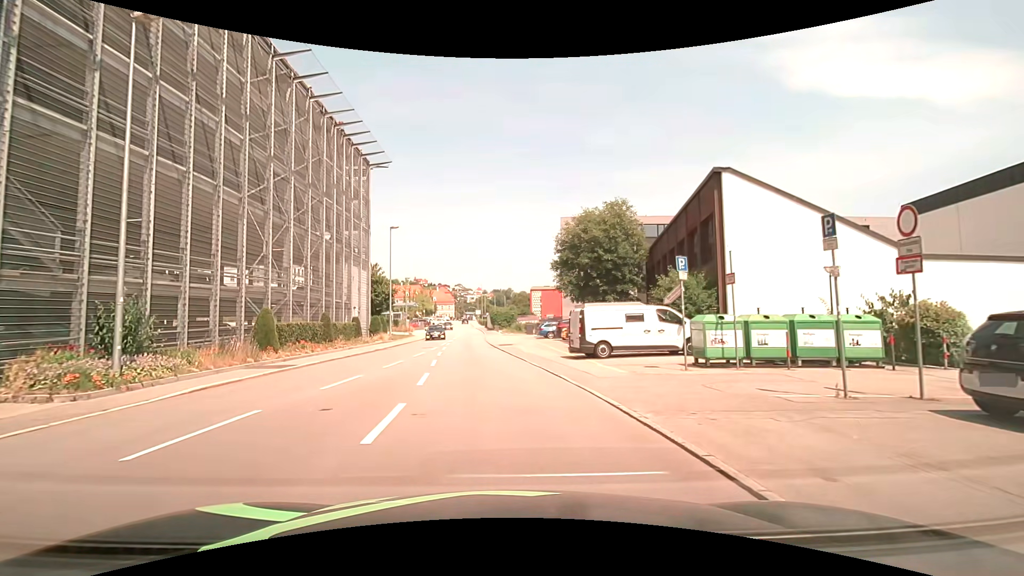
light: Day
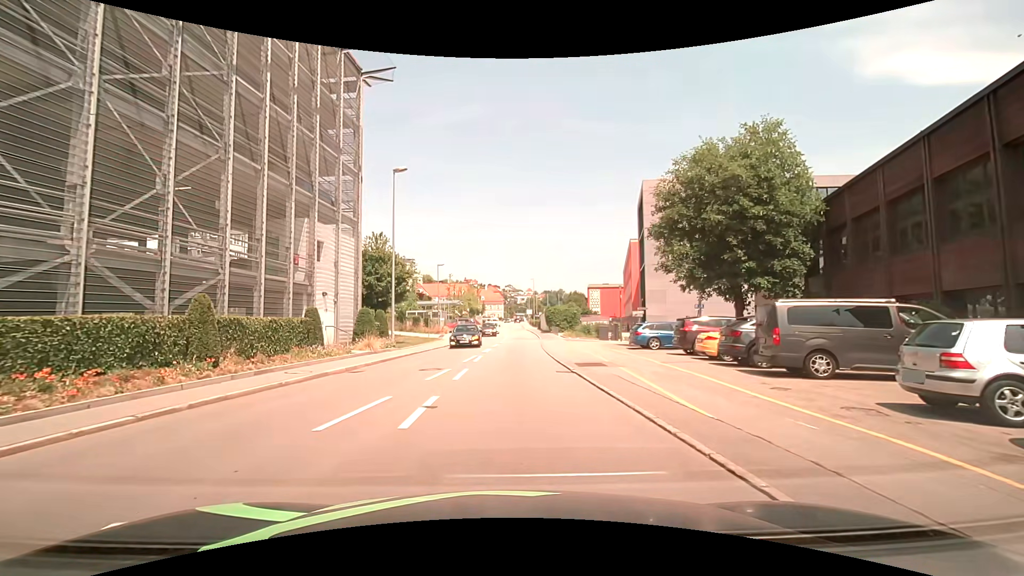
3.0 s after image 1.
(-0.8, +17.3) m; -4°
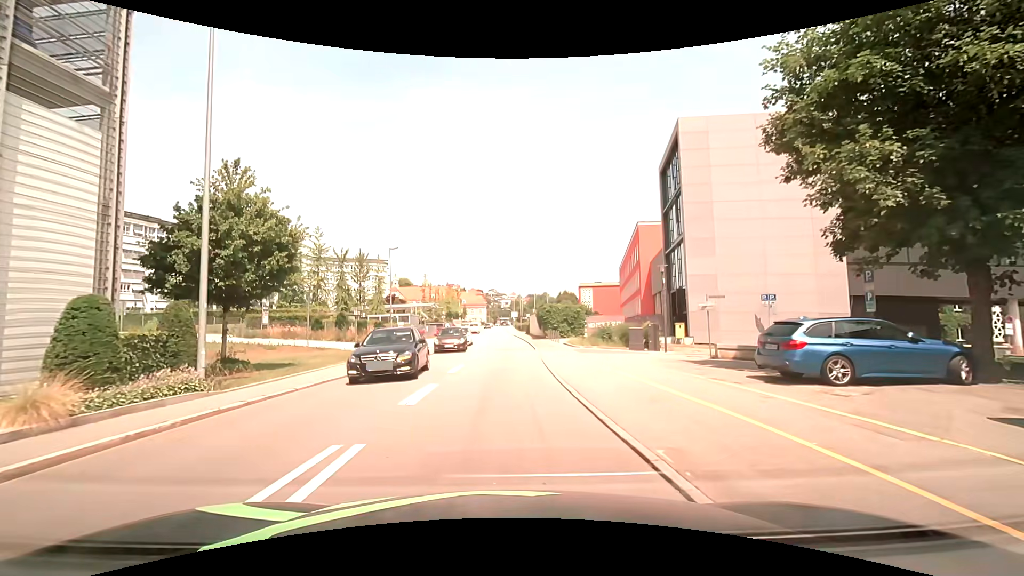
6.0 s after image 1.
(+0.2, +15.9) m; 0°
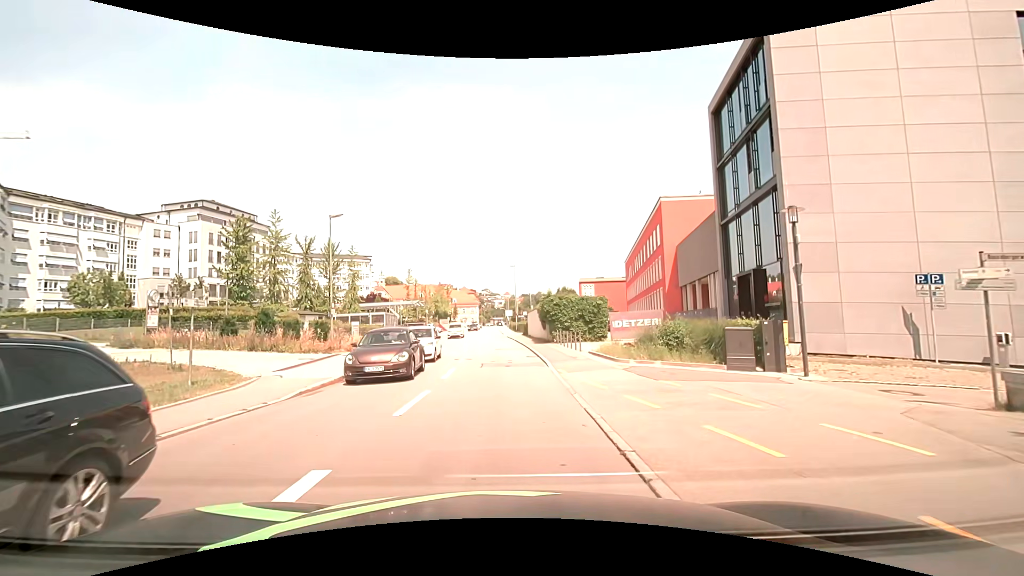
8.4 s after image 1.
(+0.2, +12.8) m; +1°
